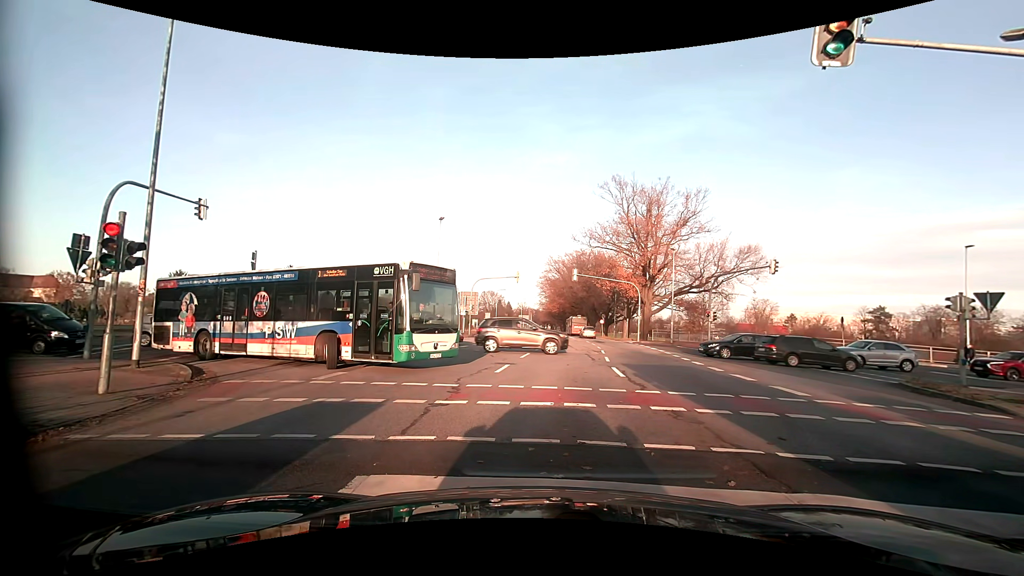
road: primary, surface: asphalt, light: Day
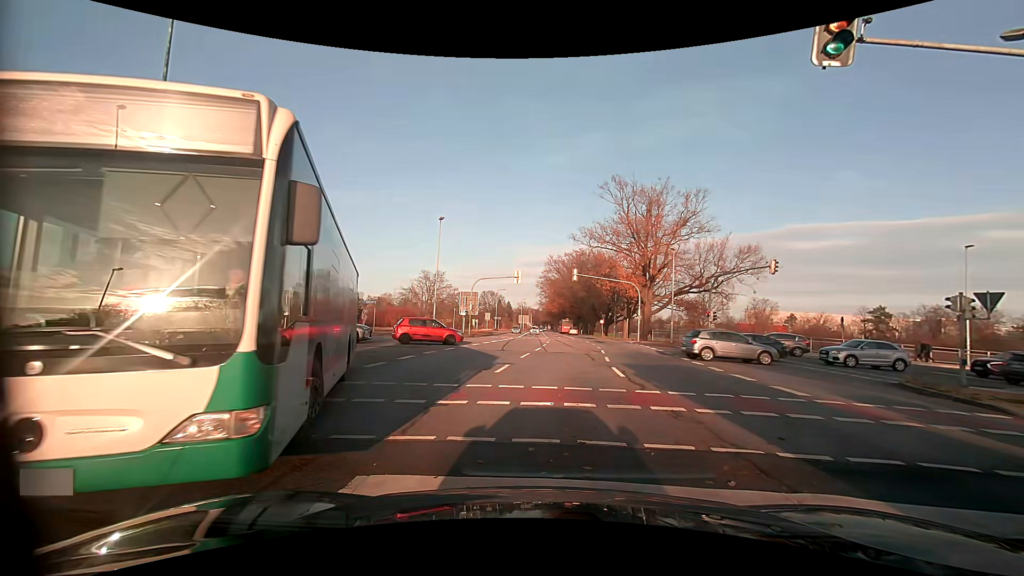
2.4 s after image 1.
(0.0, 0.0) m; 0°
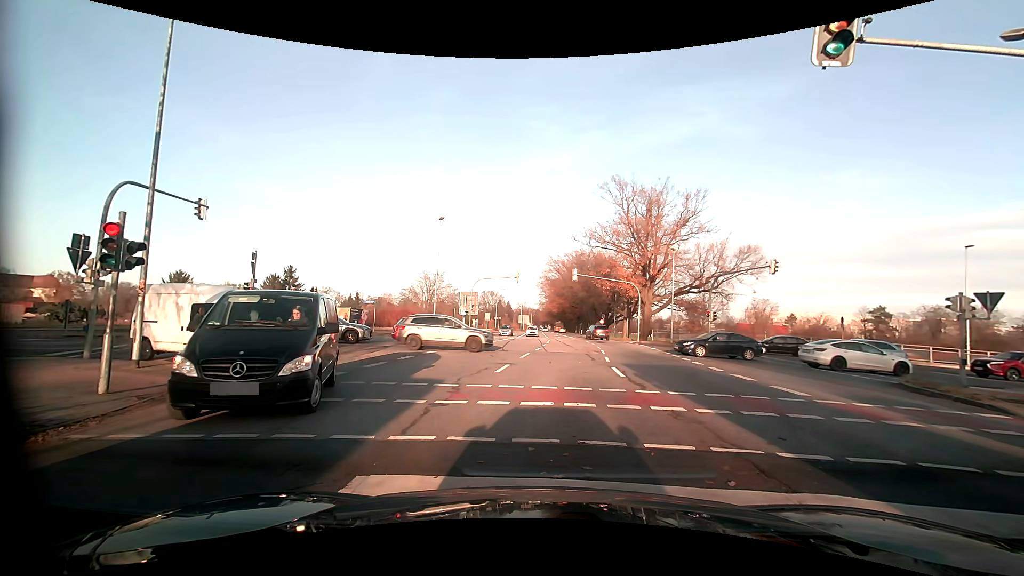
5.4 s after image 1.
(0.0, 0.0) m; 0°
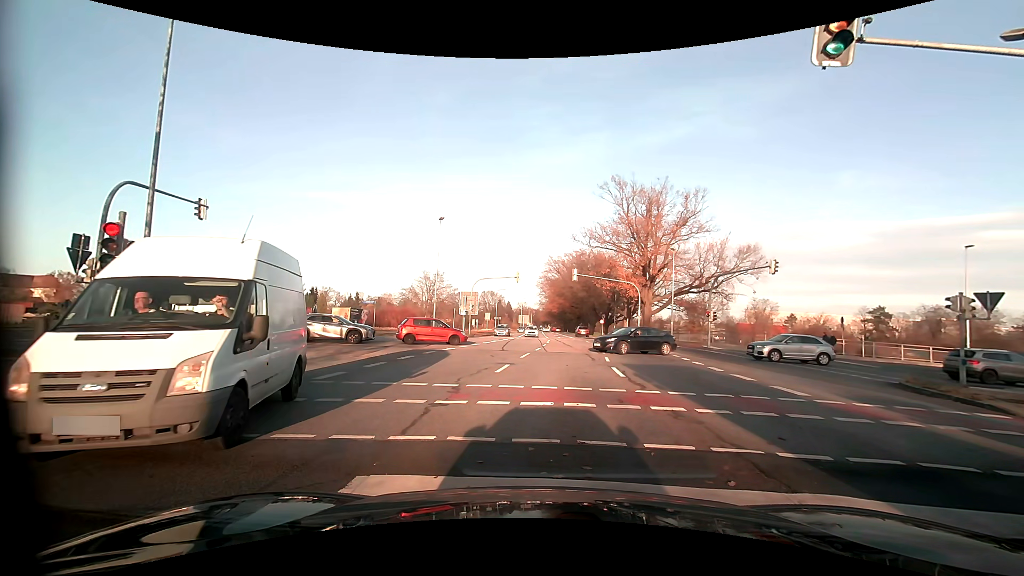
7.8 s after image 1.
(0.0, 0.0) m; 0°
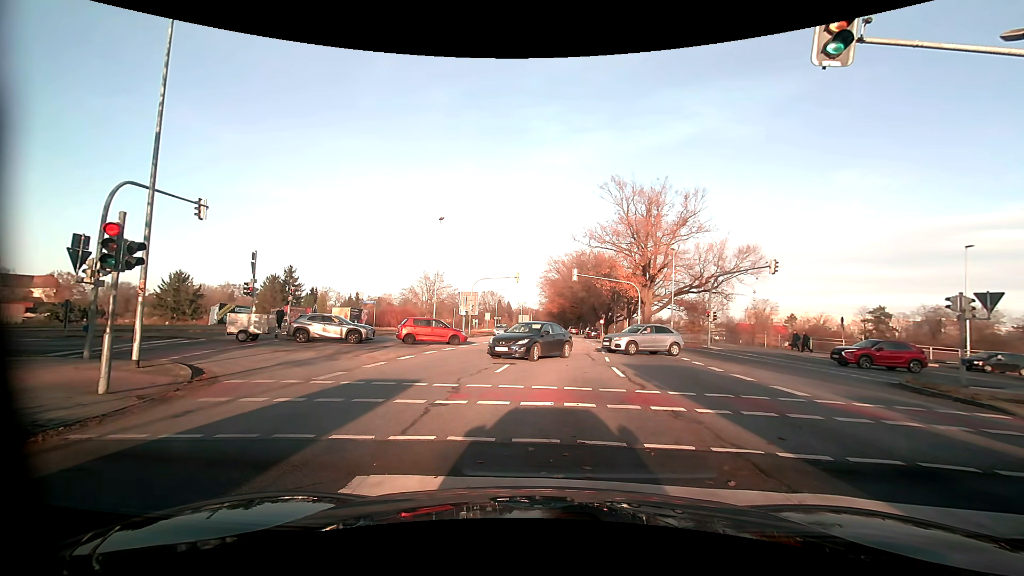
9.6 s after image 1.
(0.0, 0.0) m; 0°
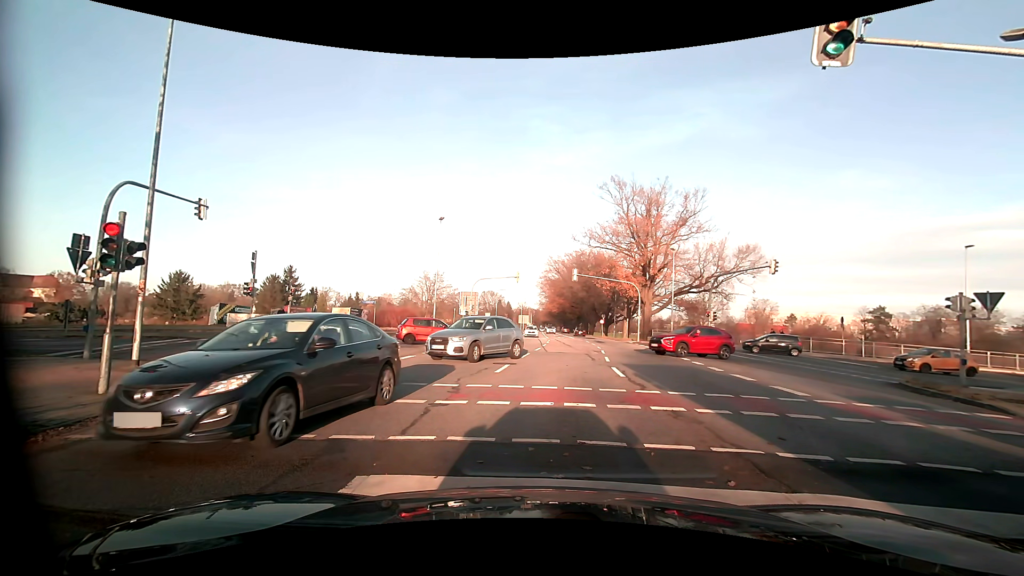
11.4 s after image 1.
(0.0, 0.0) m; 0°
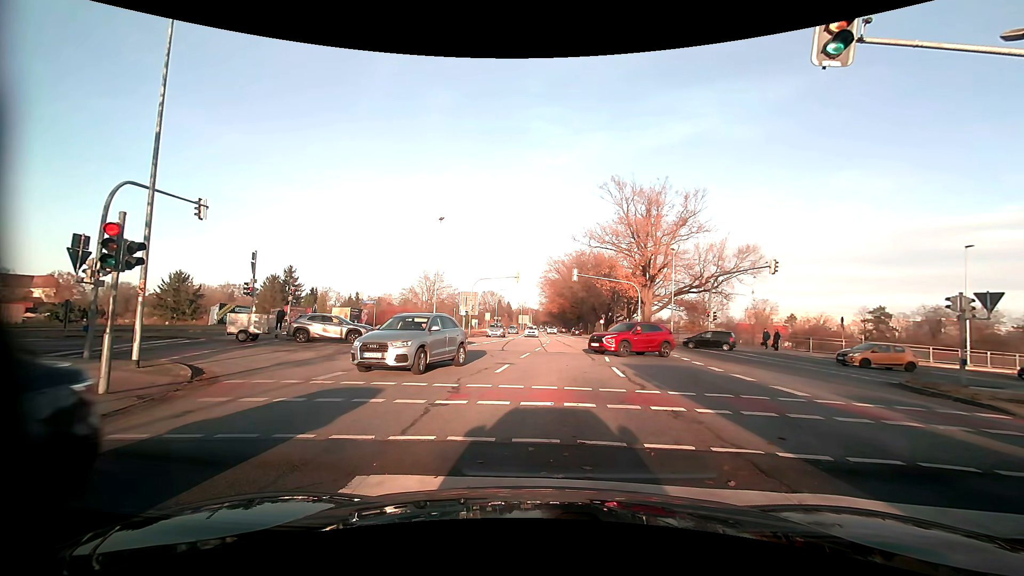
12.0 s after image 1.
(0.0, 0.0) m; 0°
